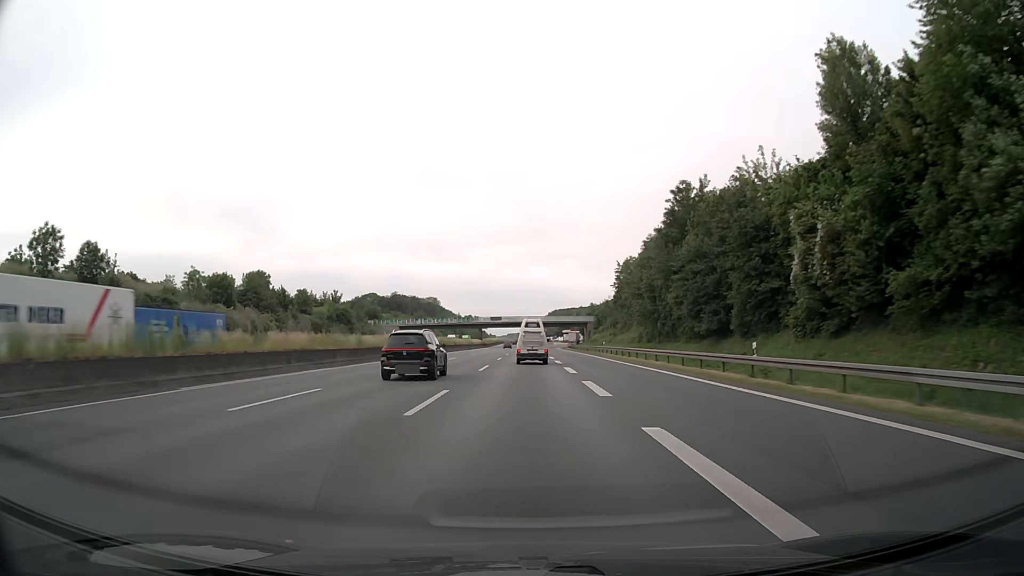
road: motorway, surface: asphalt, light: Day
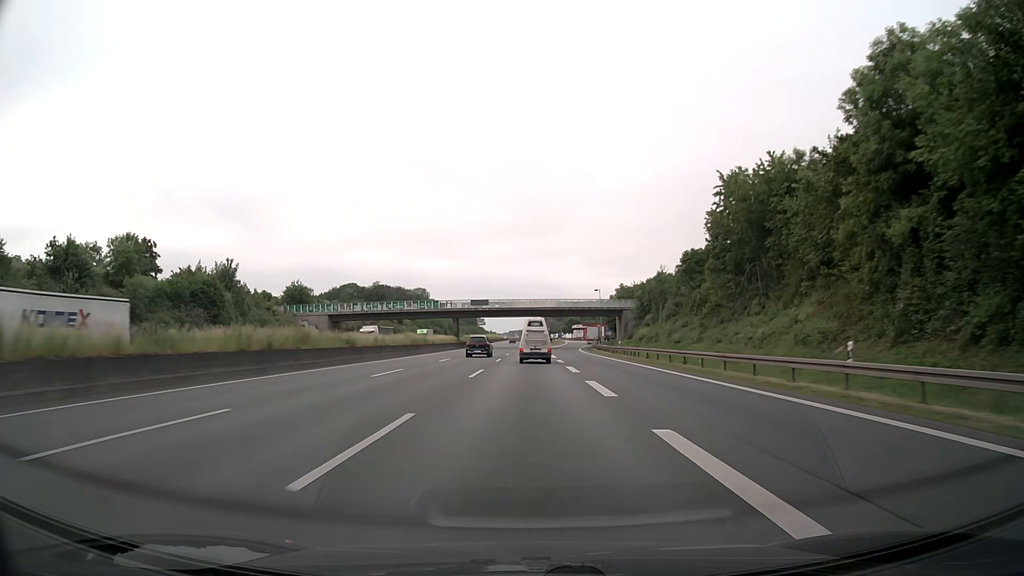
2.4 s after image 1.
(+0.2, +60.4) m; 0°
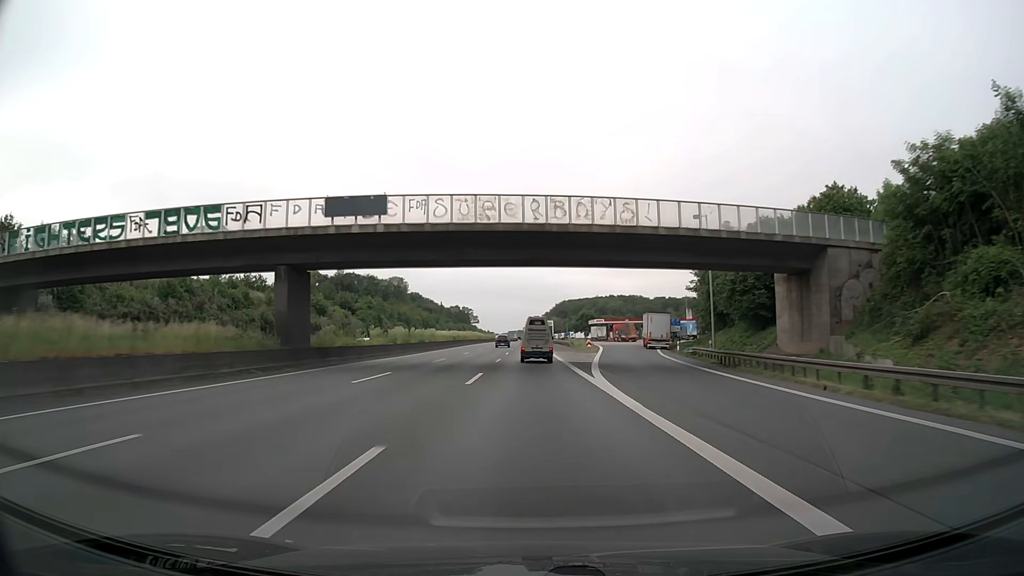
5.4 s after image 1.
(0.0, +75.7) m; 0°
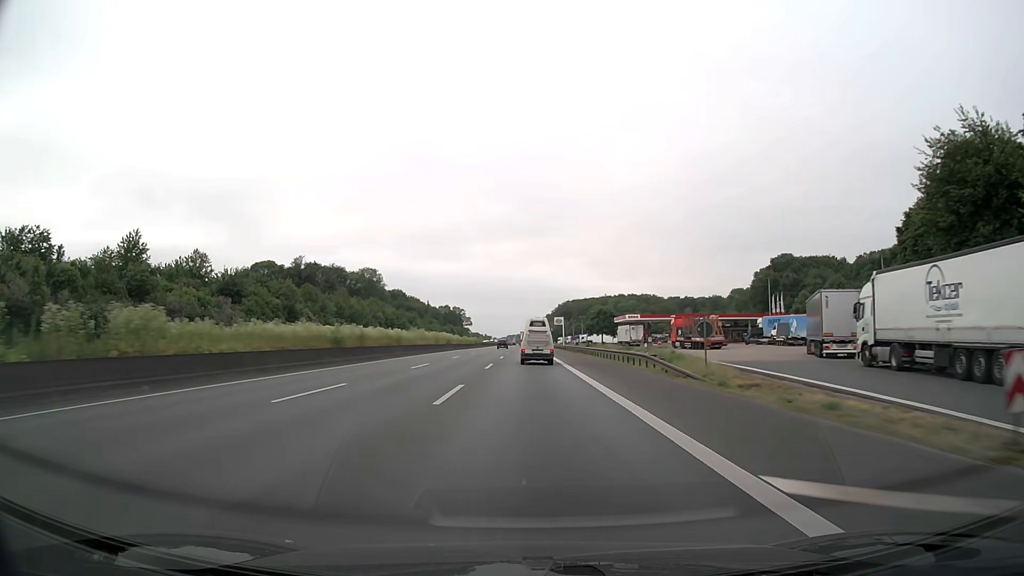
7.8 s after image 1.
(+0.1, +60.5) m; 0°
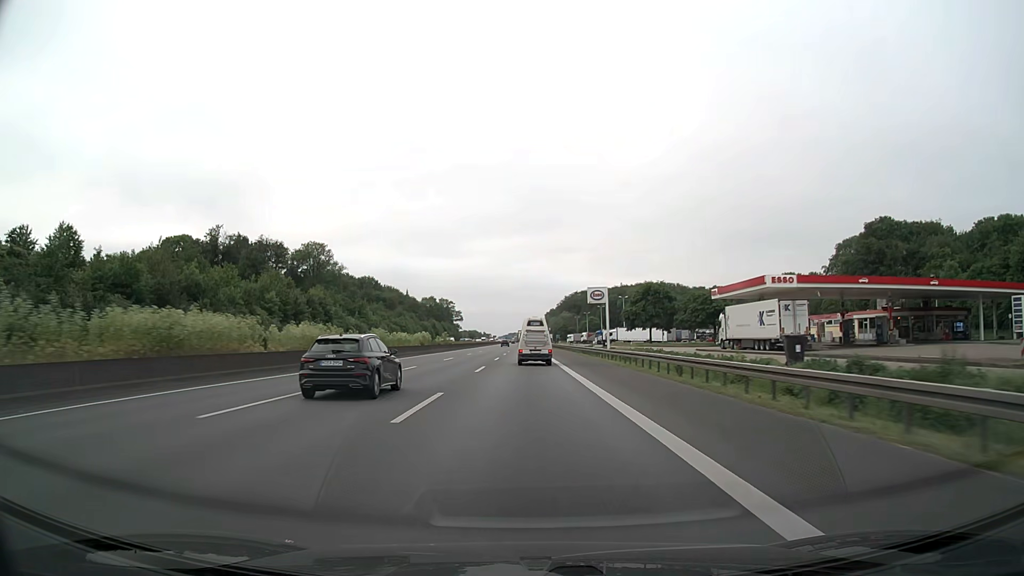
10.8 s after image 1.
(0.0, +75.0) m; 0°
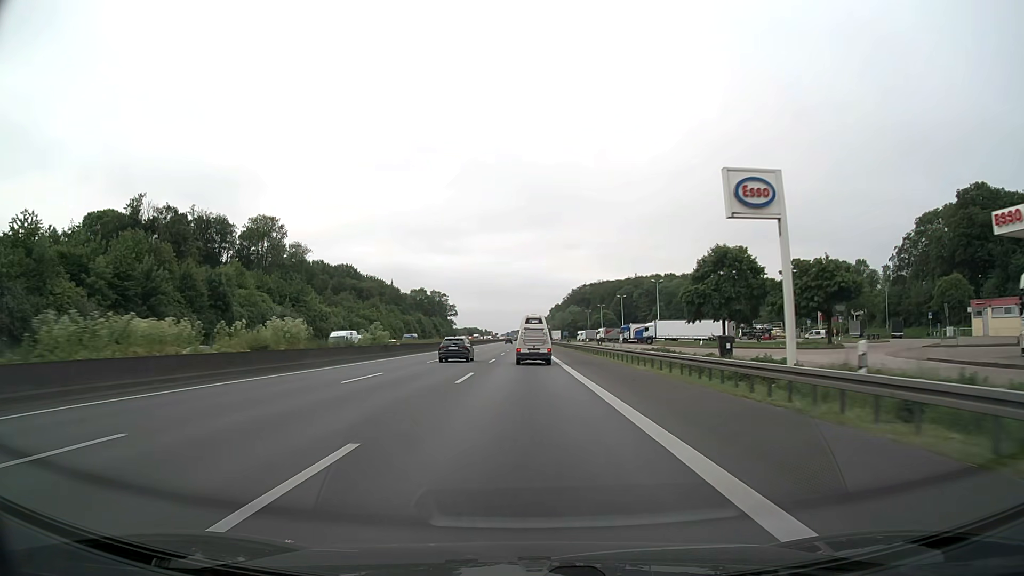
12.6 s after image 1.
(-0.1, +44.4) m; 0°
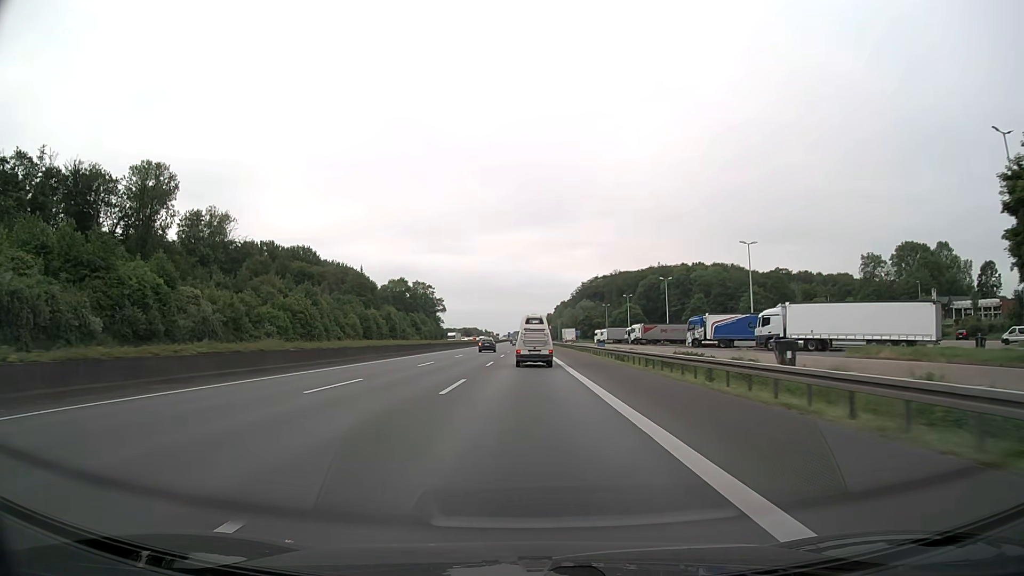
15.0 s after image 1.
(-0.1, +57.7) m; 0°
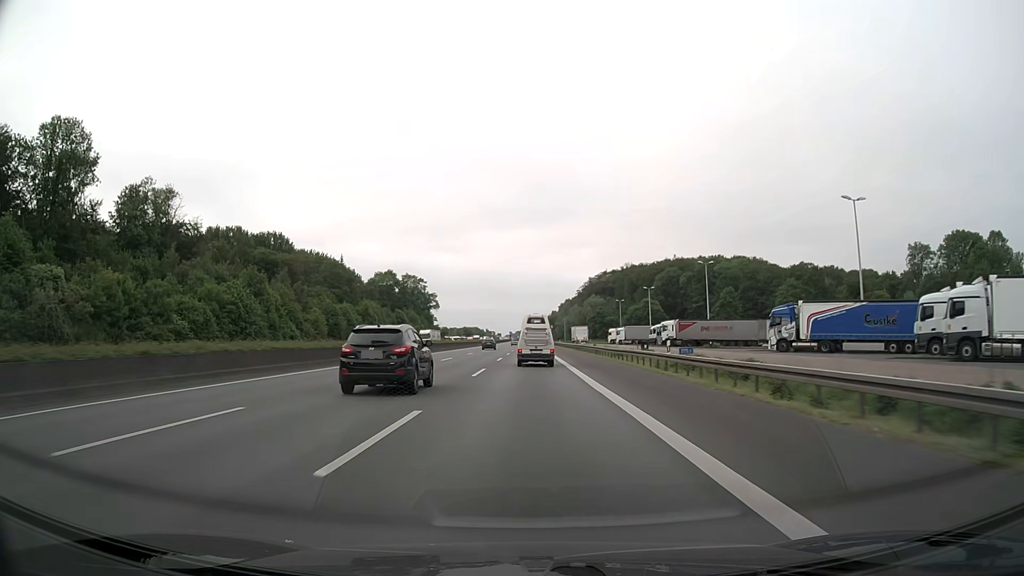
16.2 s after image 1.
(0.0, +28.3) m; 0°
(0, +10) (0, +20) (0, +30) (0, +40) (0, +50) (0, +60) (0, +70) (0, +80) (0, +90) (0, +100) m
